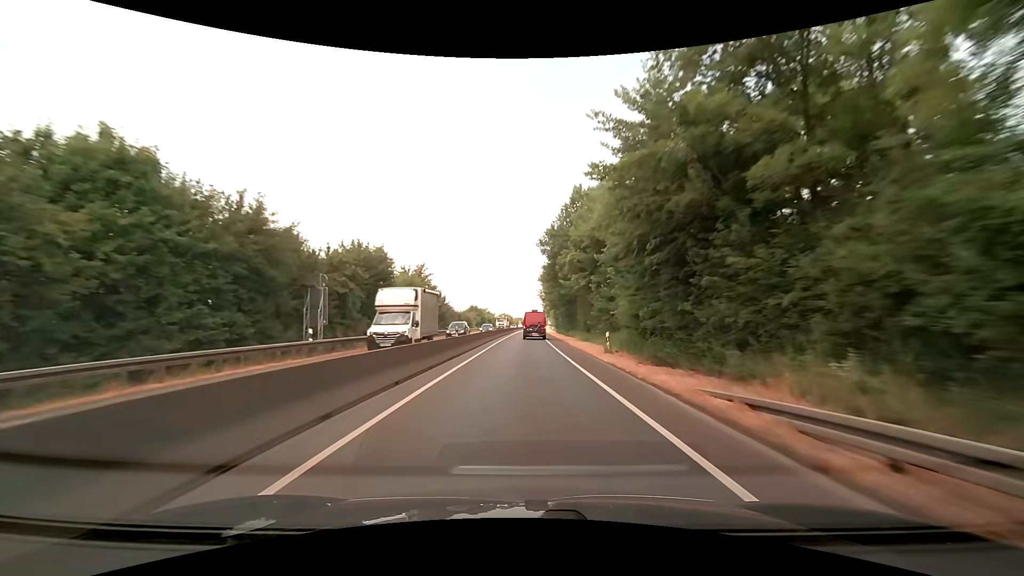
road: trunk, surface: asphalt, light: Day
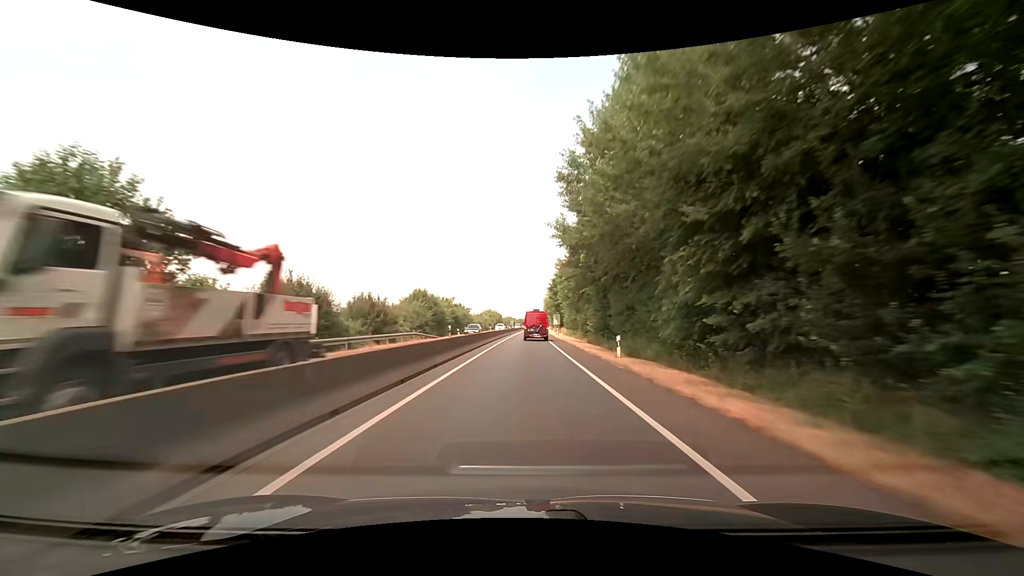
(+0.6, +55.8) m; +1°
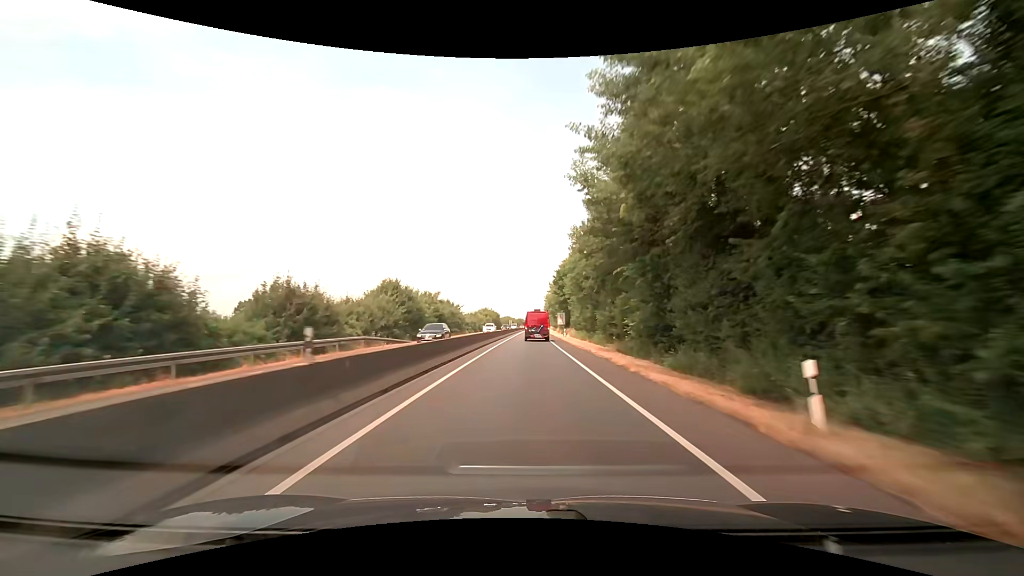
(0.0, +13.7) m; 0°
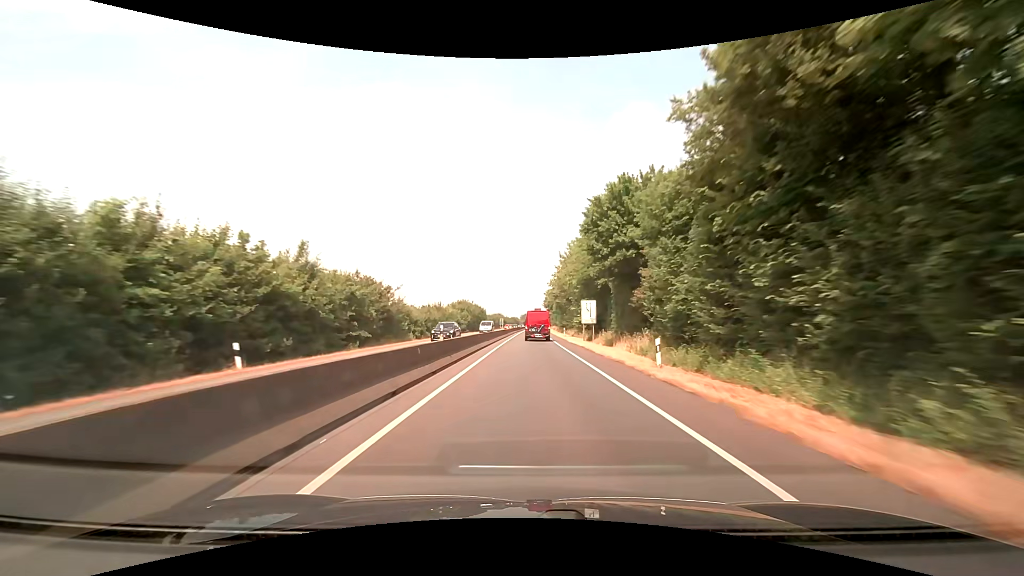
(-0.3, +40.6) m; 0°
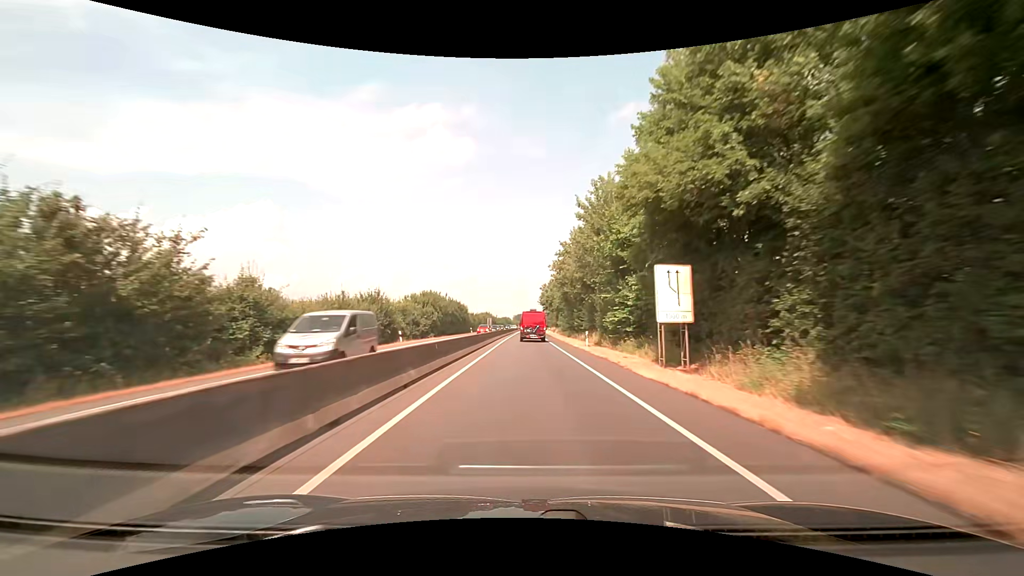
(+0.2, +26.8) m; +1°
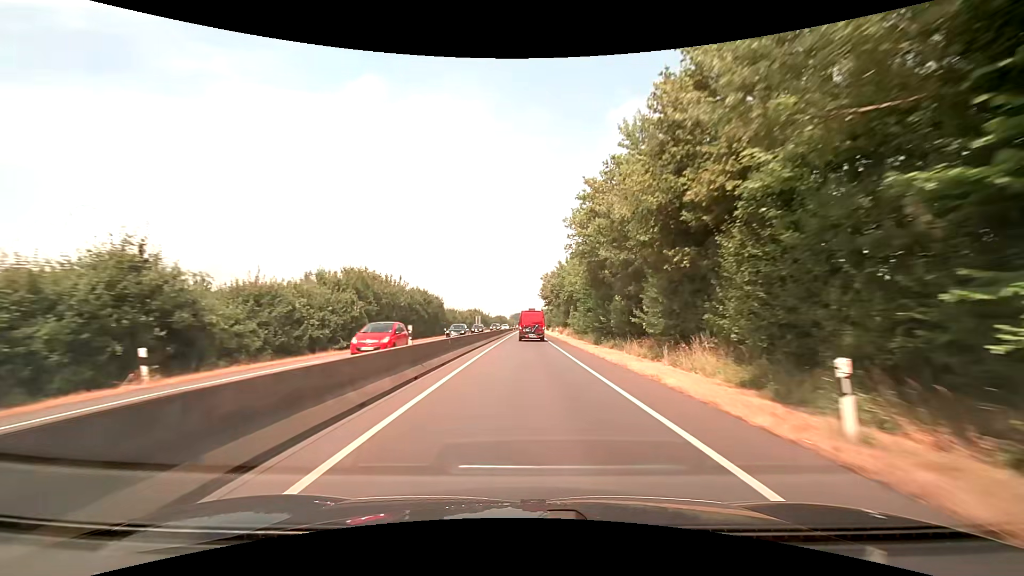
(+0.1, +26.7) m; 0°
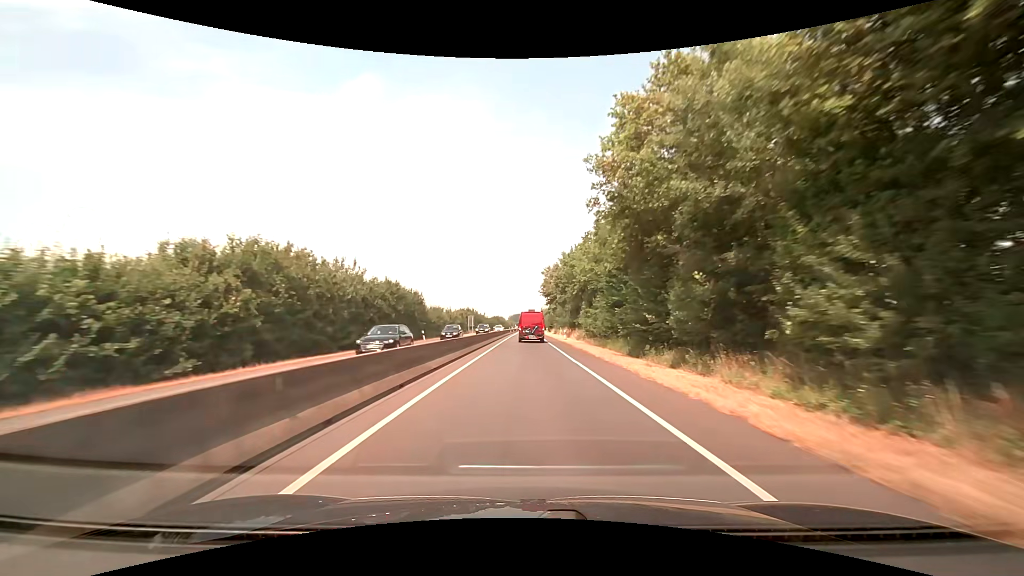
(0.0, +13.3) m; 0°
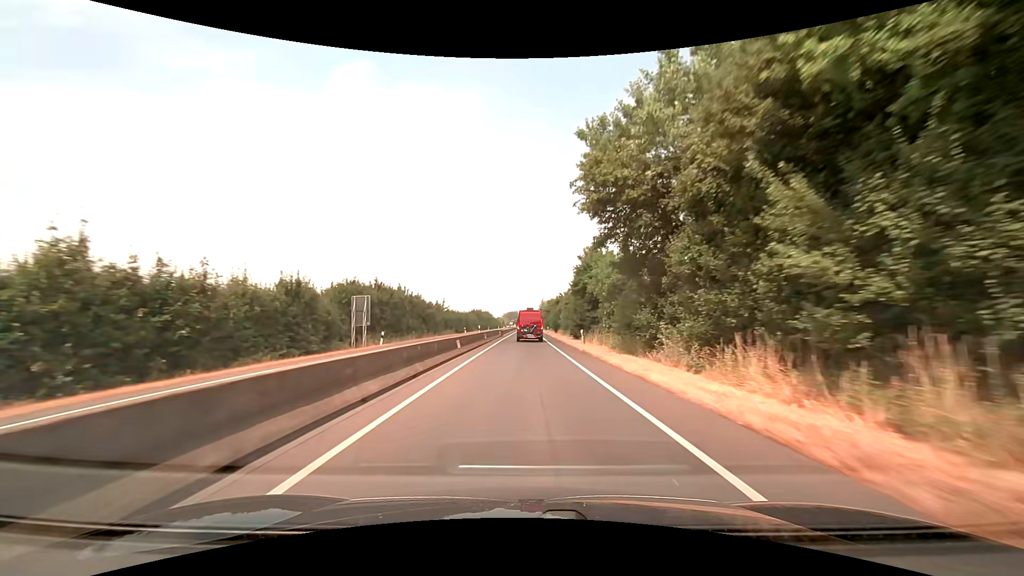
(+0.2, +66.4) m; +1°
(0, +10) (0, +20) (0, +30) (0, +40) (0, +50) (0, +60) (0, +70) (0, +80) (0, +90) (0, +100) m
